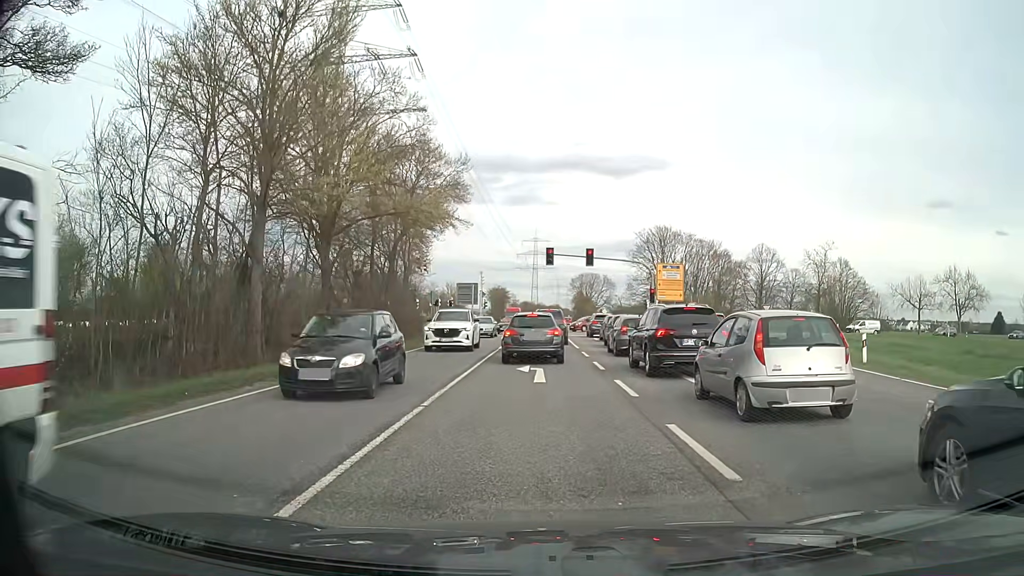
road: secondary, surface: asphalt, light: Day
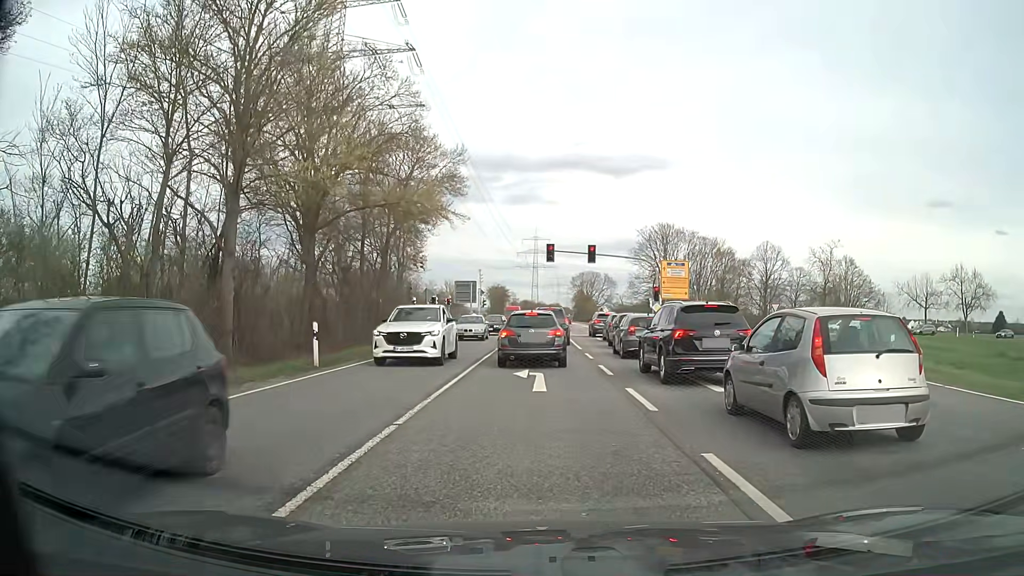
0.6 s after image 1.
(0.0, +1.9) m; 0°
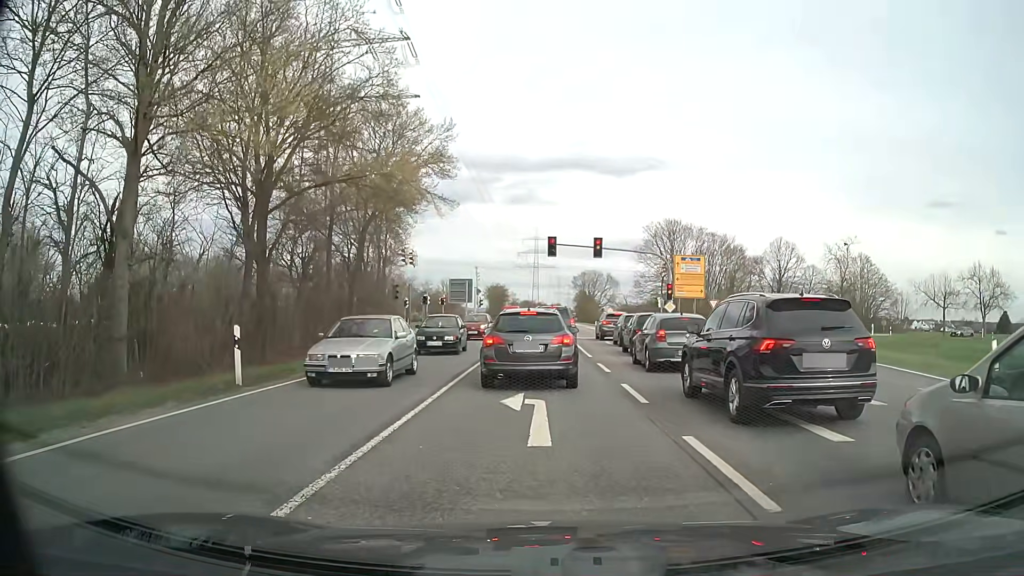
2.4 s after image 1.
(0.0, +5.0) m; 0°
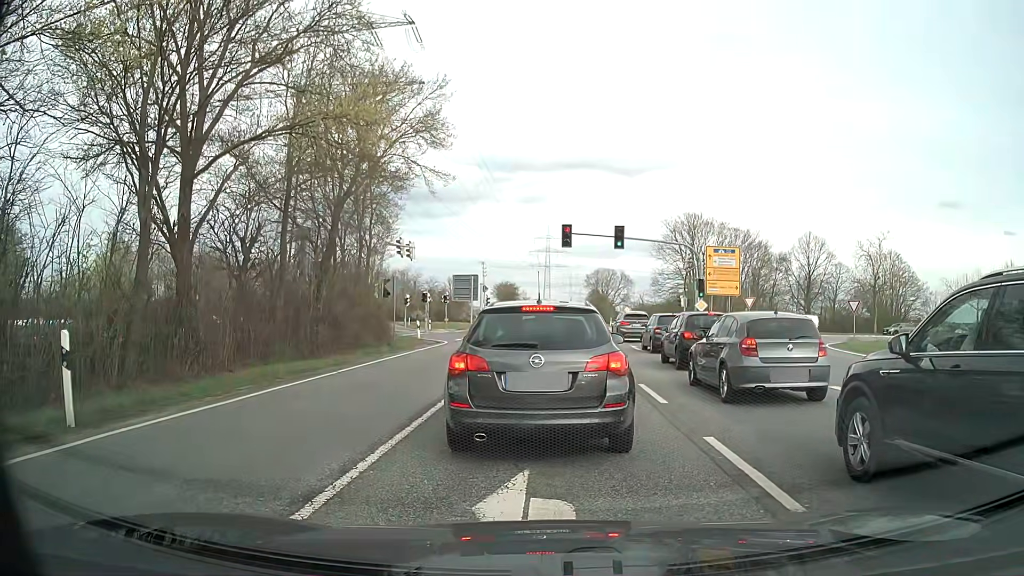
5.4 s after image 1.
(-0.1, +5.8) m; -3°
(0, +10) (+1, +20) (+1, +30) (+1, +40) (+1, +50) (-5, +58) (-15, +60) (-24, +60) (-34, +59) (-44, +58) m
